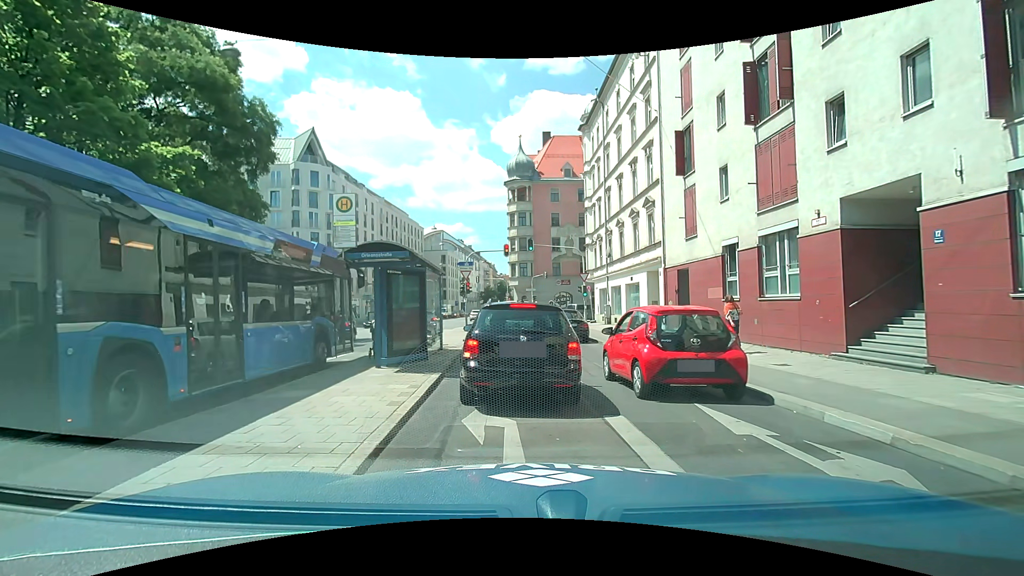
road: secondary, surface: asphalt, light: Day
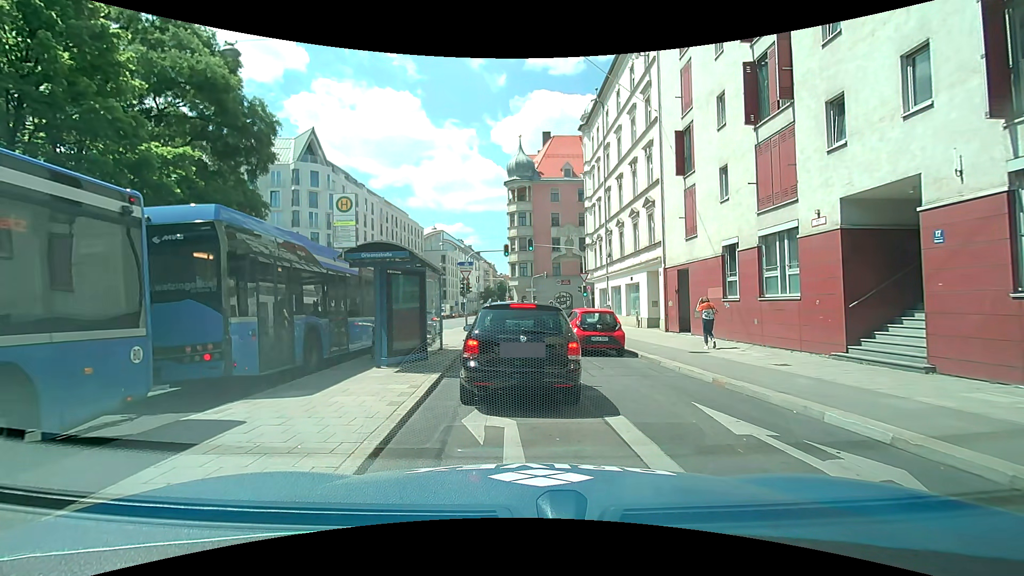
(0.0, 0.0) m; 0°
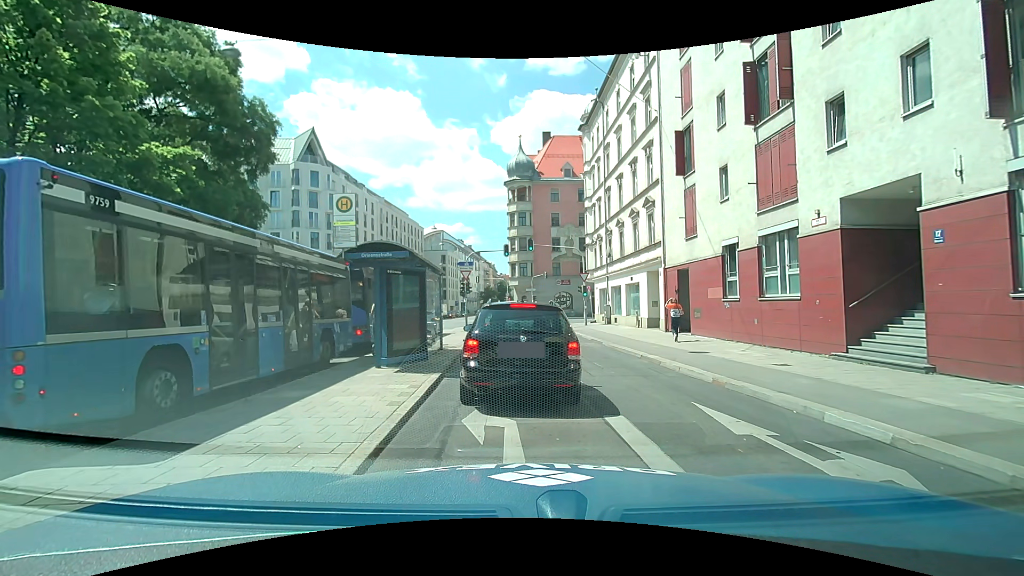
(0.0, 0.0) m; 0°
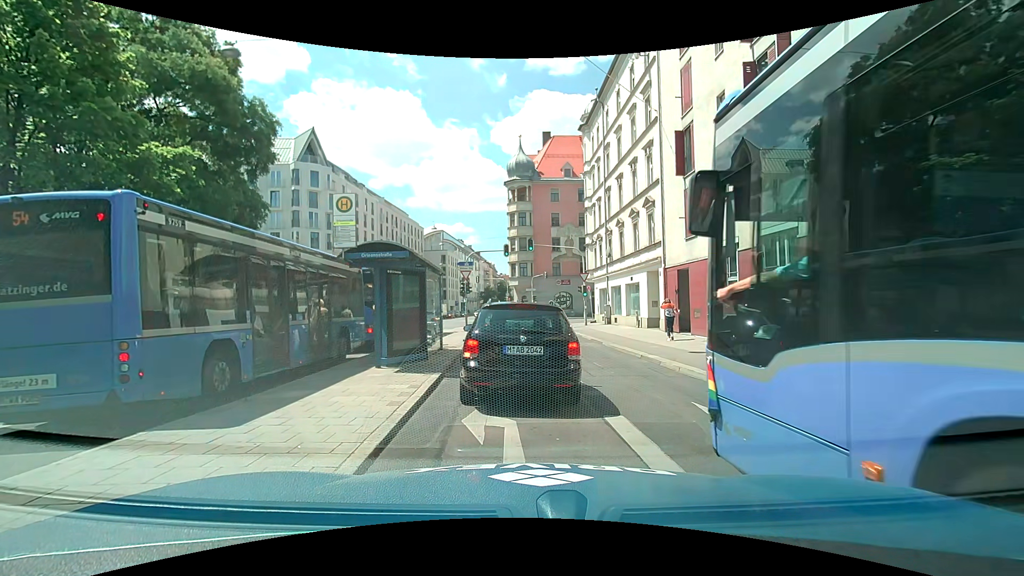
(0.0, 0.0) m; 0°
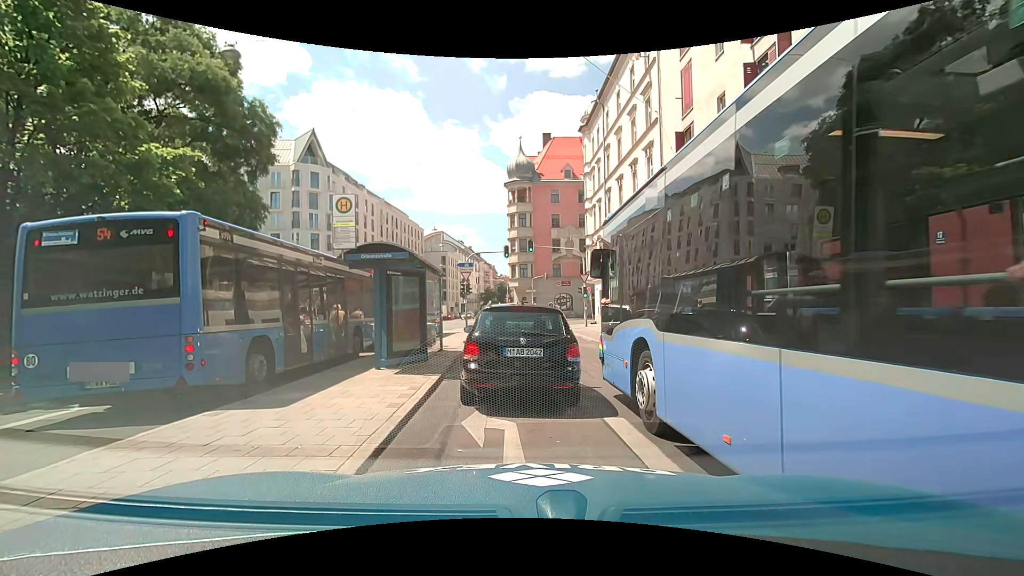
(0.0, 0.0) m; 0°
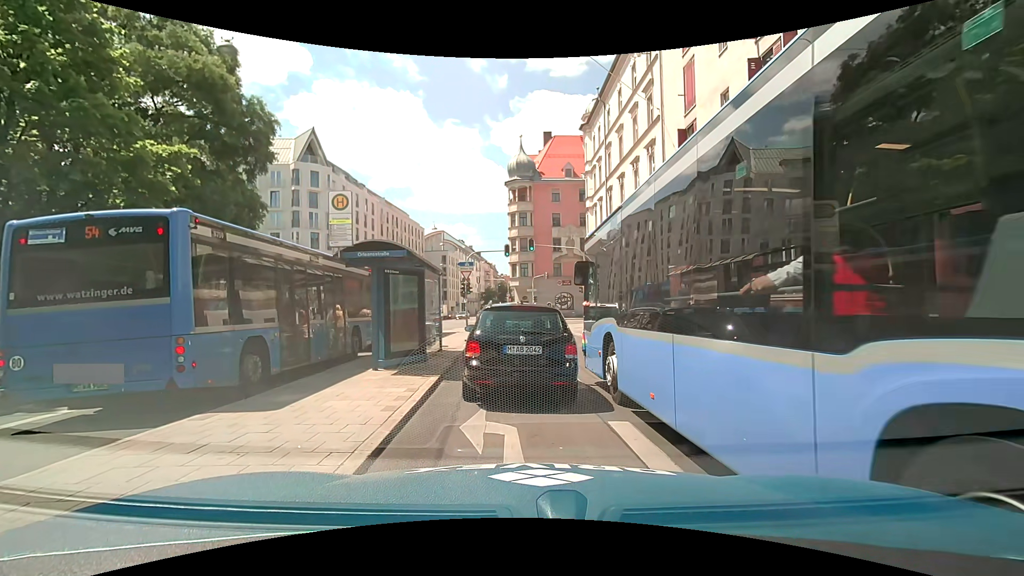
(0.0, +0.3) m; 0°
